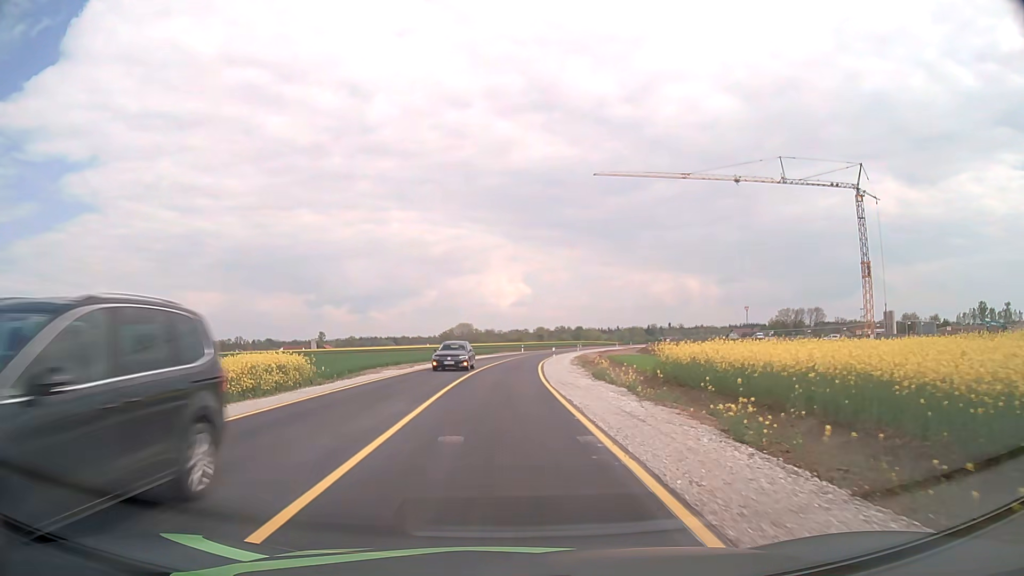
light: Day
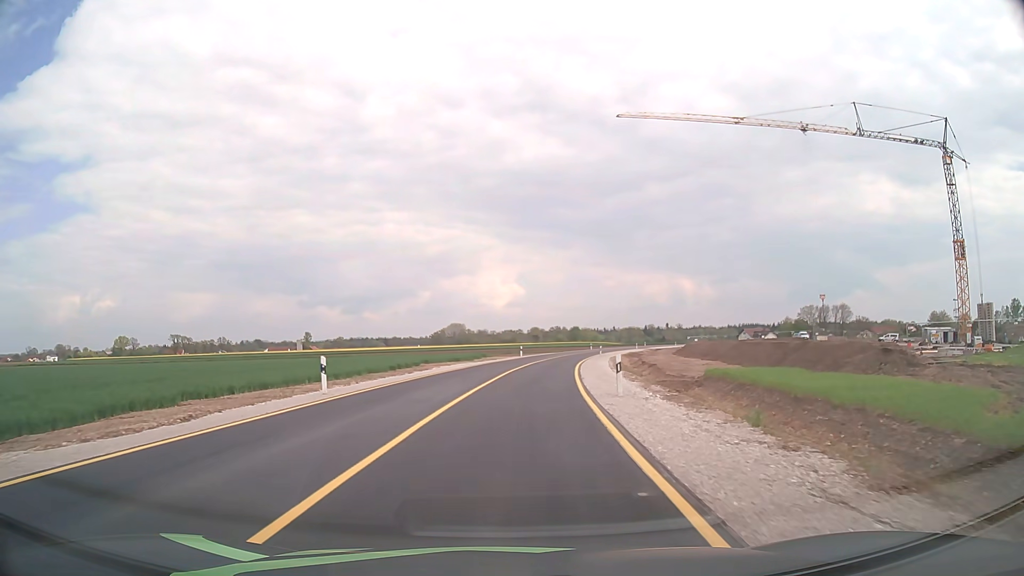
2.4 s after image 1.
(+0.1, +28.6) m; +1°
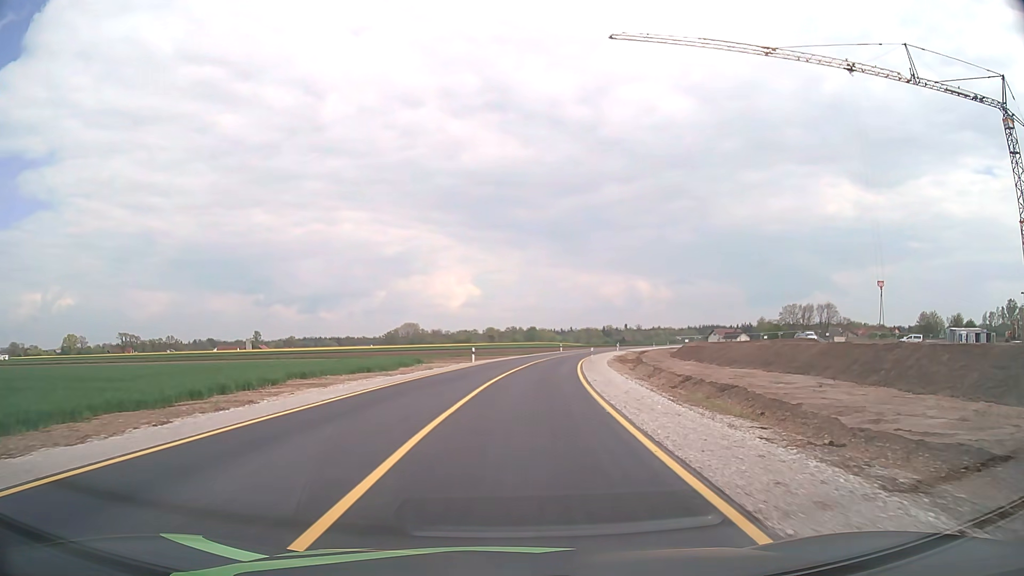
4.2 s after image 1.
(+0.5, +22.0) m; +4°
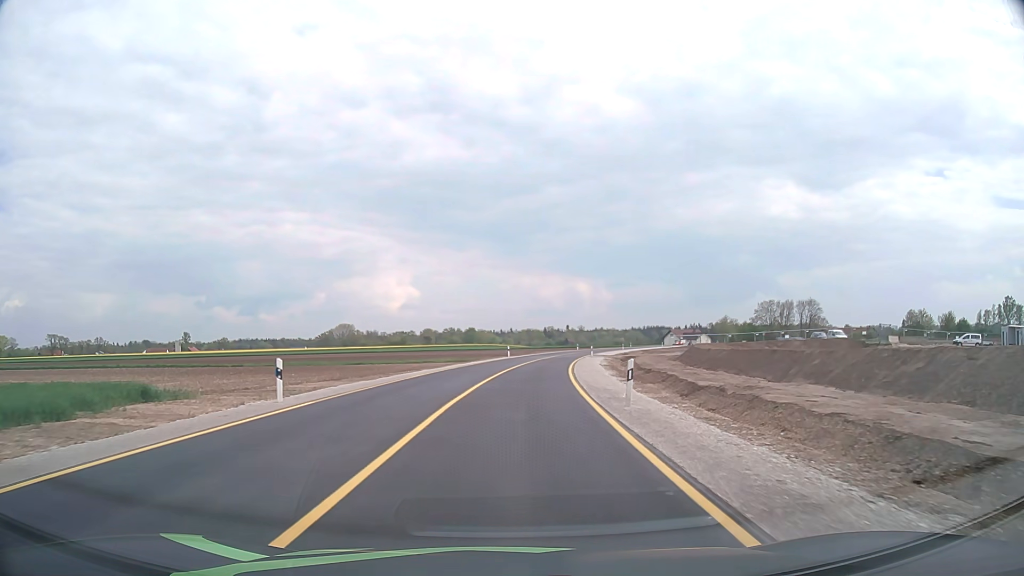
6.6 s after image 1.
(+1.5, +30.4) m; +5°
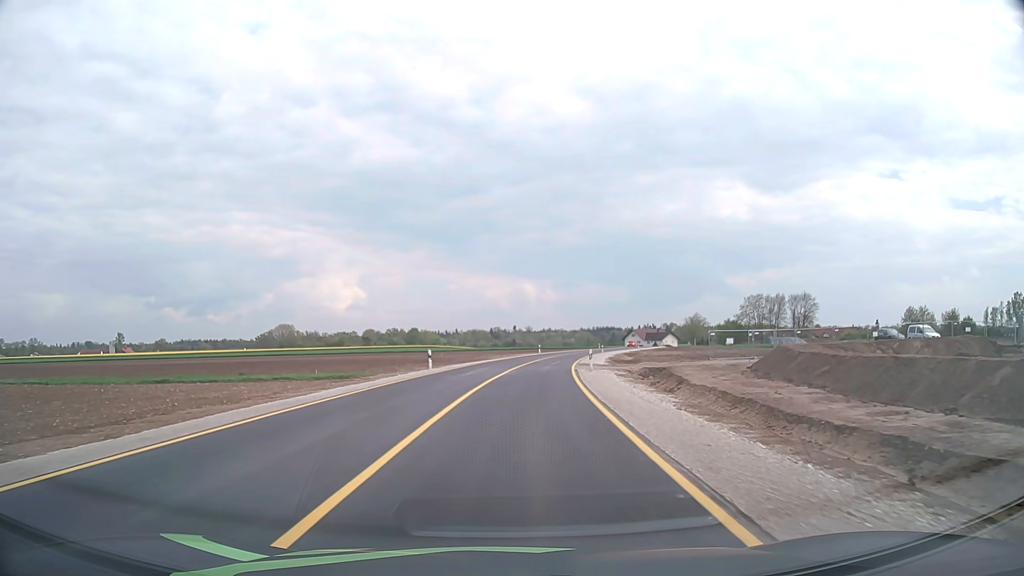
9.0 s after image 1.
(+1.2, +31.2) m; +4°
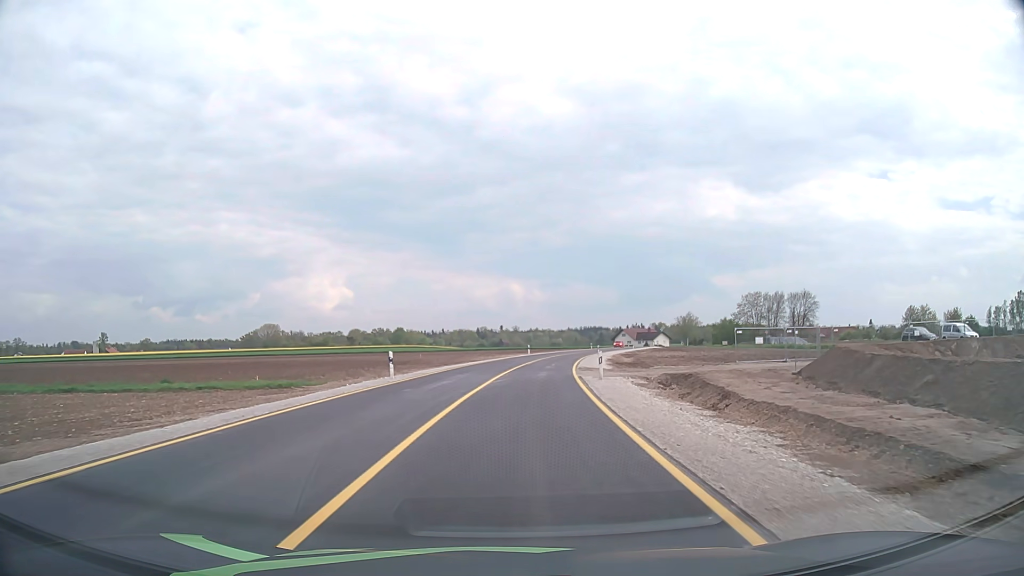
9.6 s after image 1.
(+0.1, +7.8) m; +1°
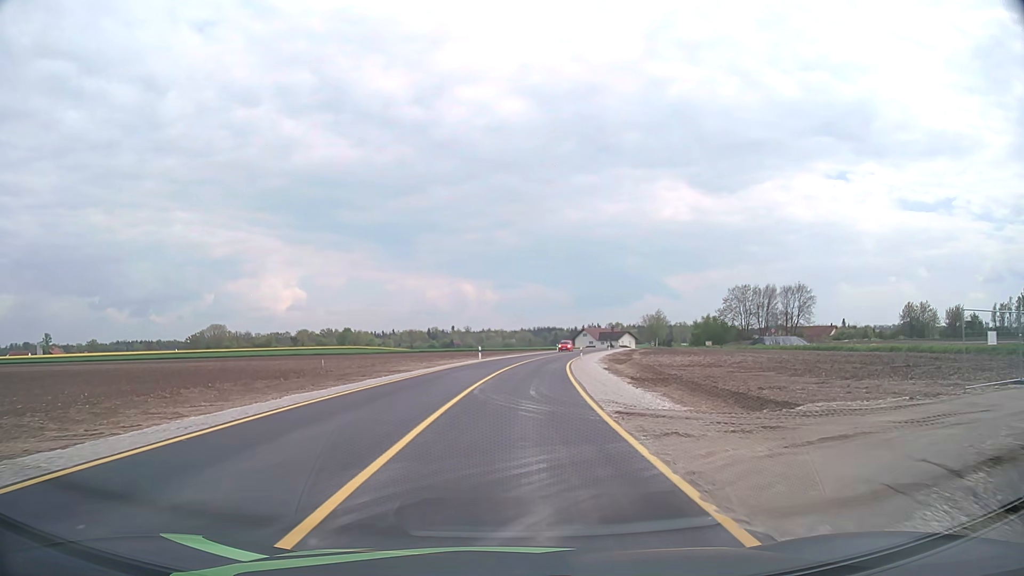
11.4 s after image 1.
(+0.7, +23.4) m; +4°
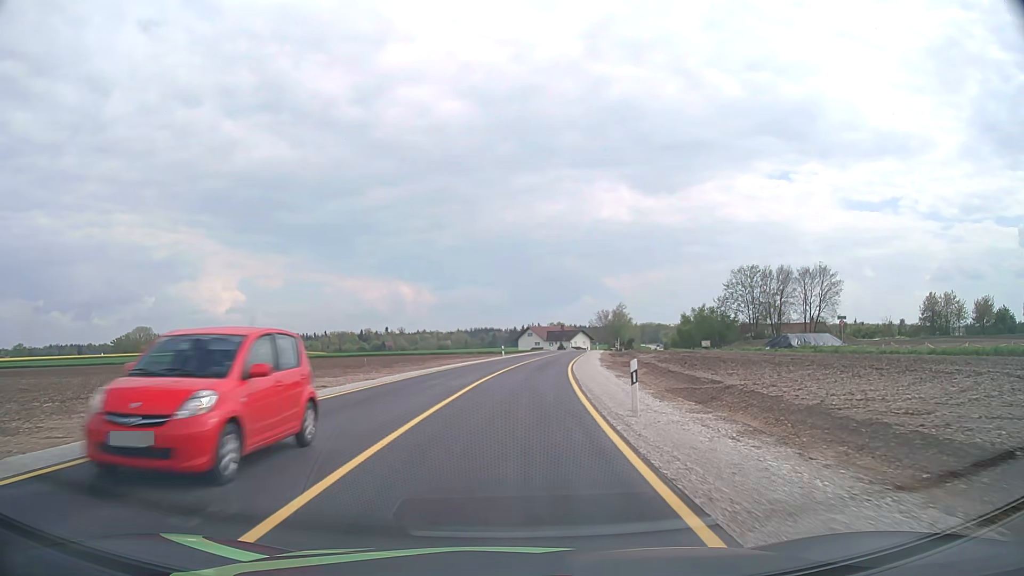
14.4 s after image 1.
(+1.9, +38.8) m; +5°
